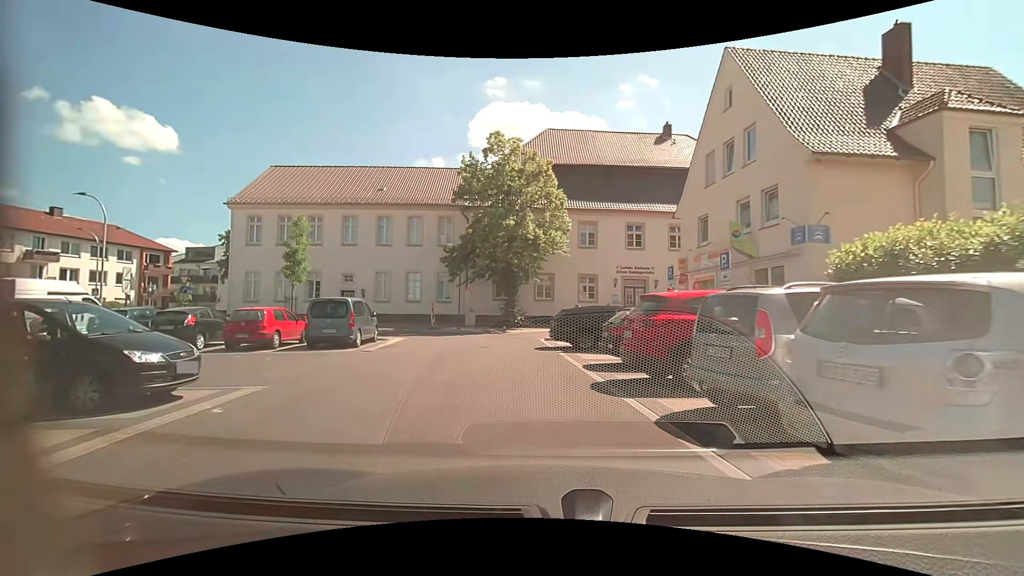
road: residential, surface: asphalt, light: Day
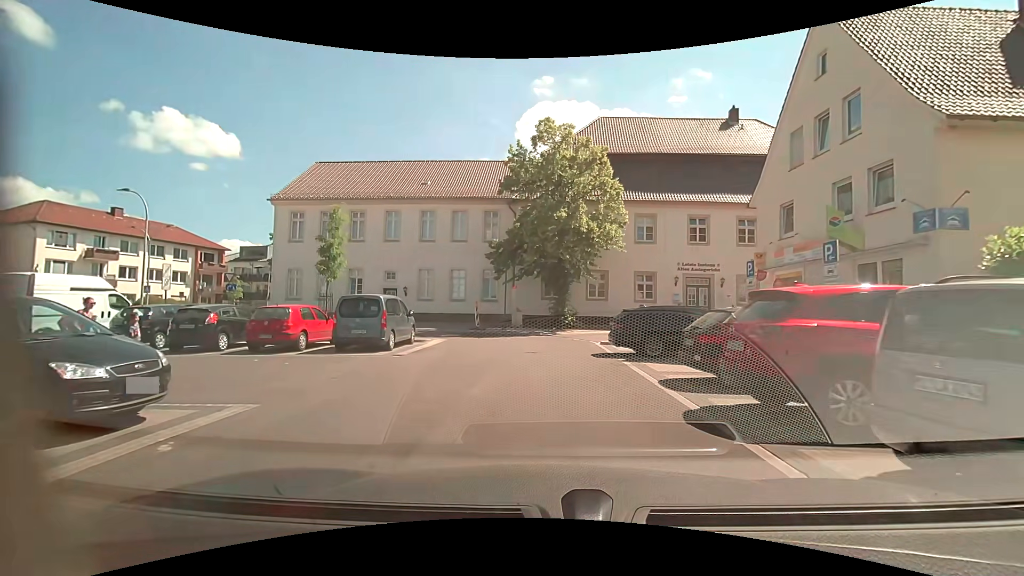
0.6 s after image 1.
(-0.1, +2.4) m; -5°
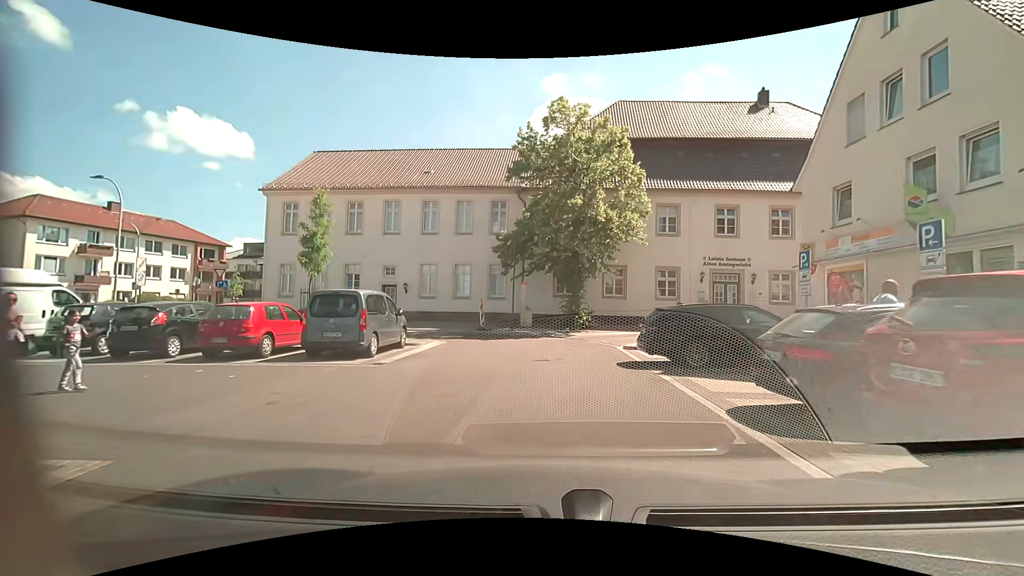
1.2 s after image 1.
(0.0, +2.9) m; -1°
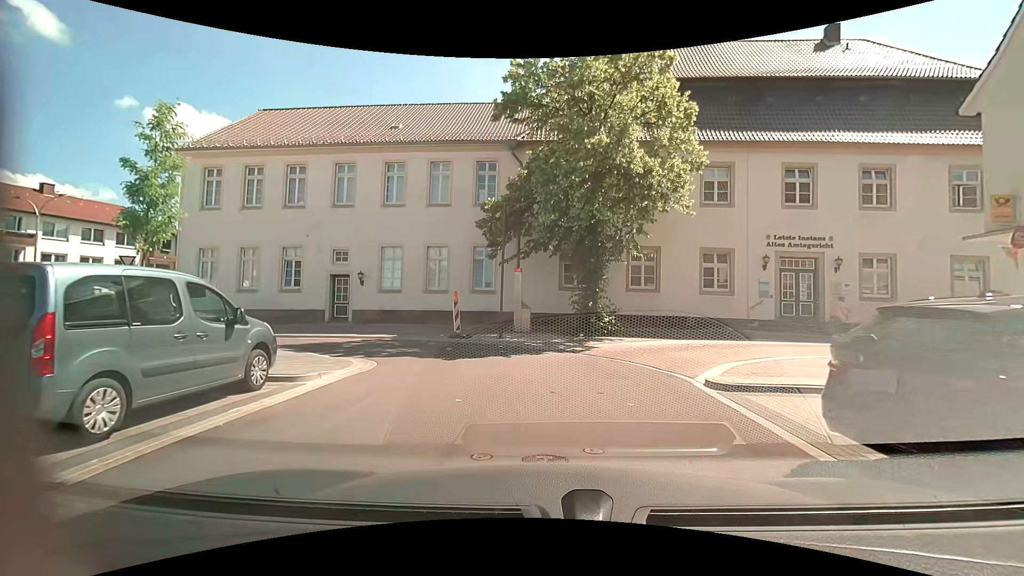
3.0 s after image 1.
(0.0, +8.1) m; 0°
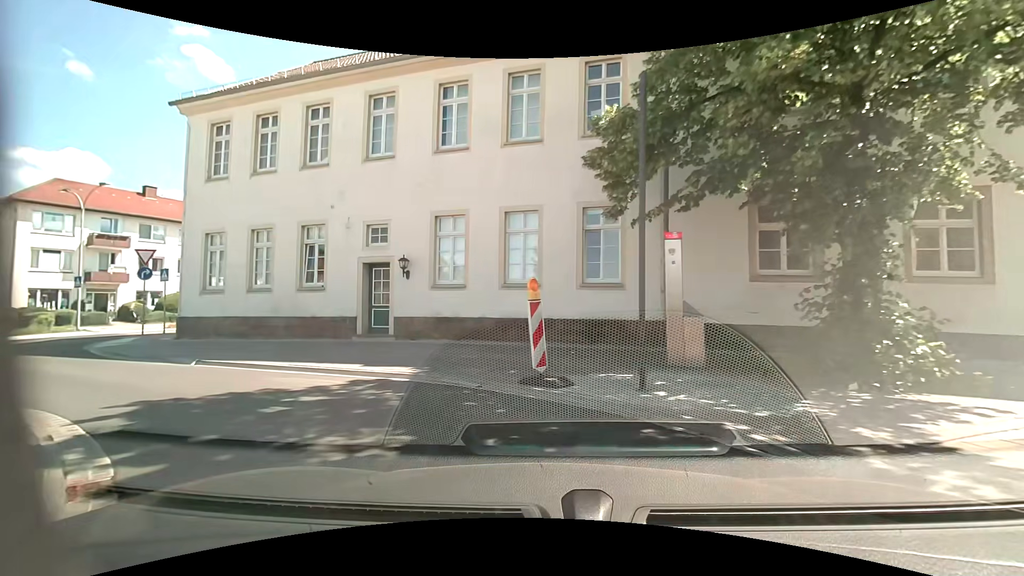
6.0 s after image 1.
(-0.6, +9.9) m; -14°
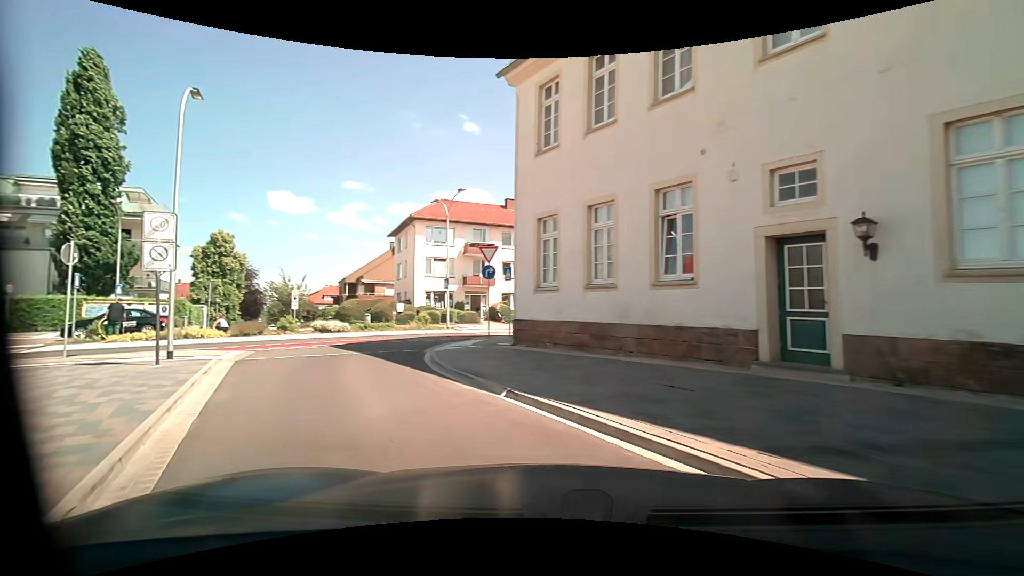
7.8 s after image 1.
(-2.1, +6.3) m; -39°
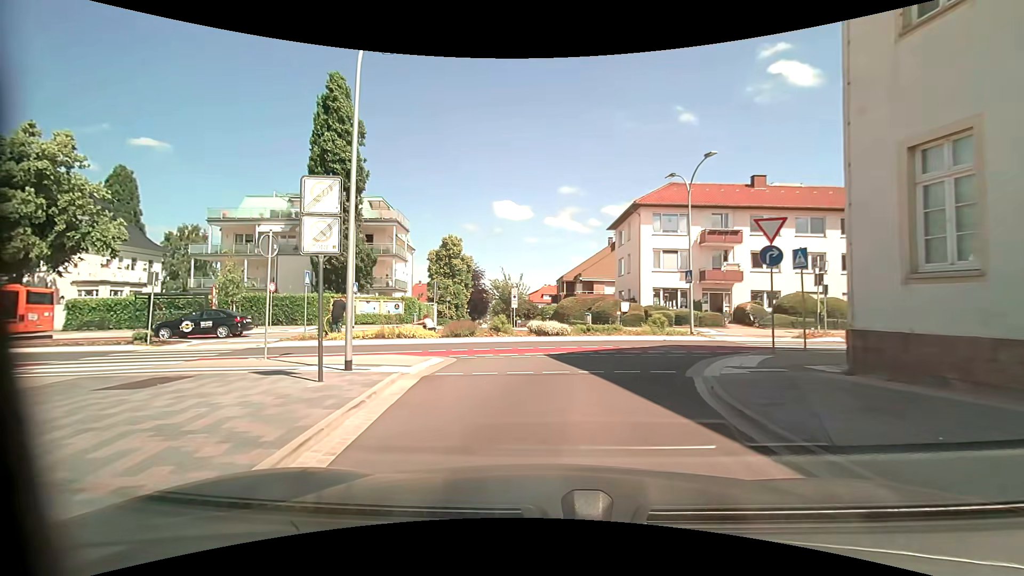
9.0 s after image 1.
(-1.2, +5.1) m; -23°
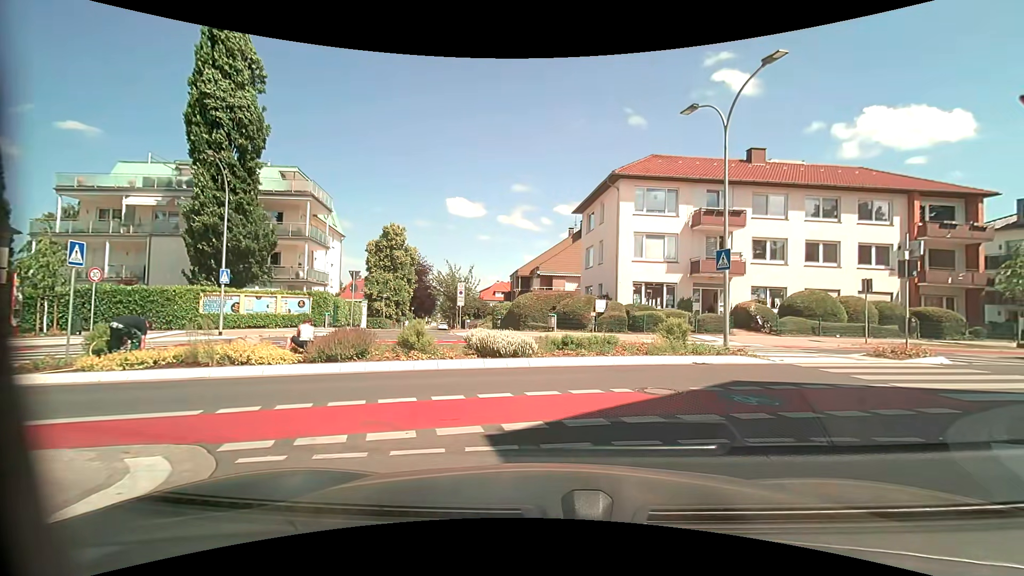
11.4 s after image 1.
(-0.3, +8.5) m; +5°
